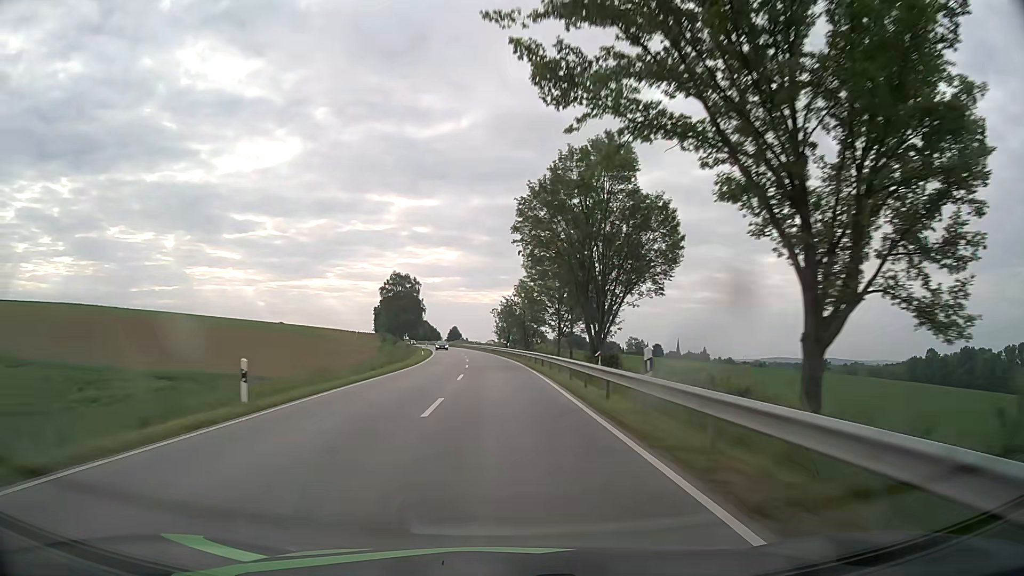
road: secondary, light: Day
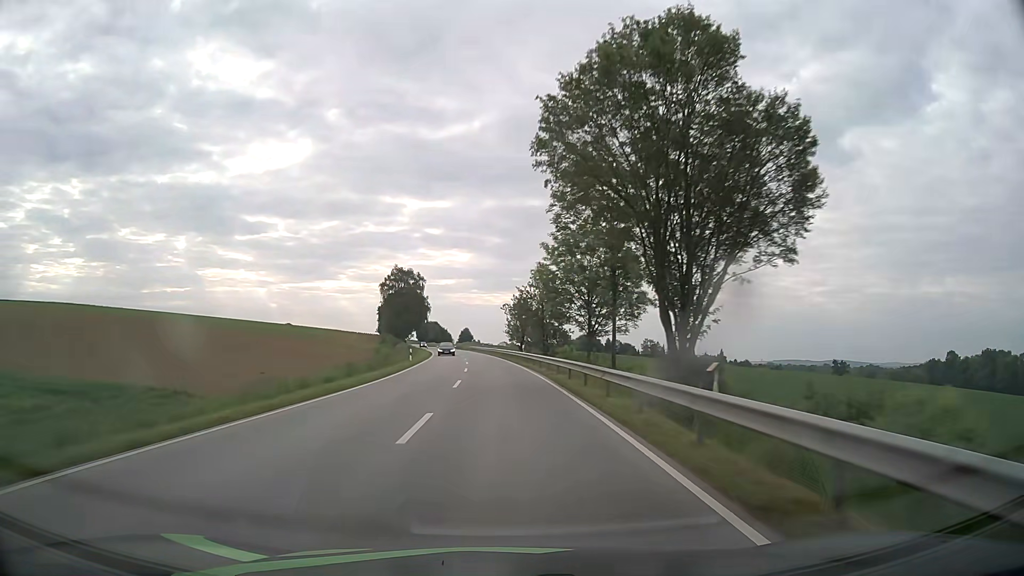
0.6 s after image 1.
(-0.1, +15.3) m; -1°
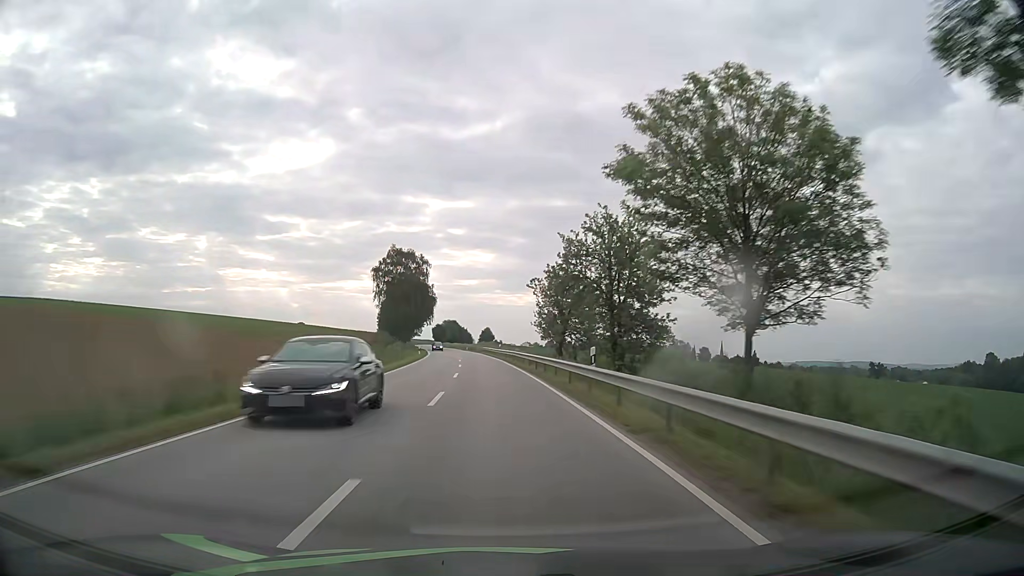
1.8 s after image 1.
(-0.5, +30.6) m; -2°
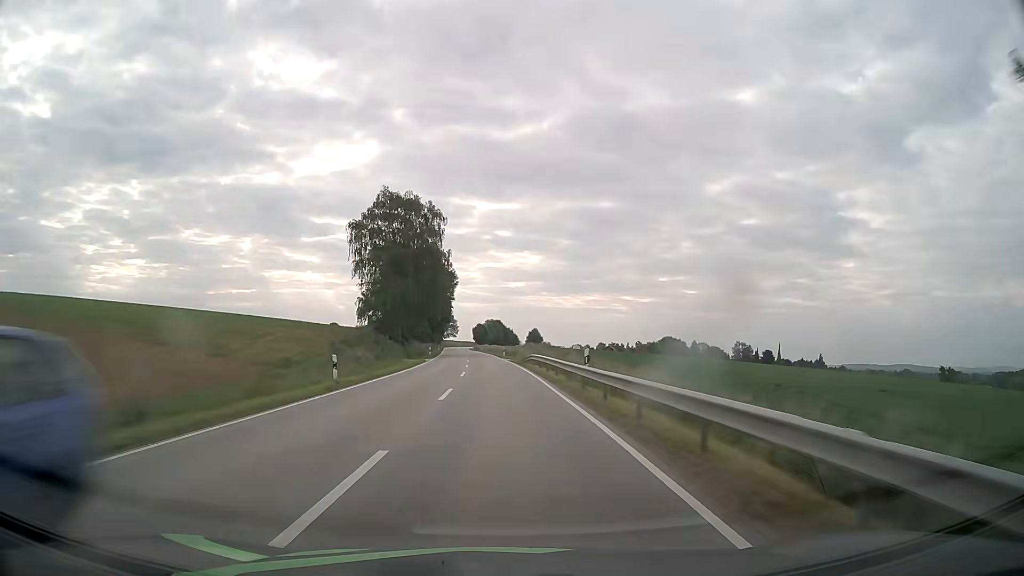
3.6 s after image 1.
(-1.7, +46.1) m; -4°
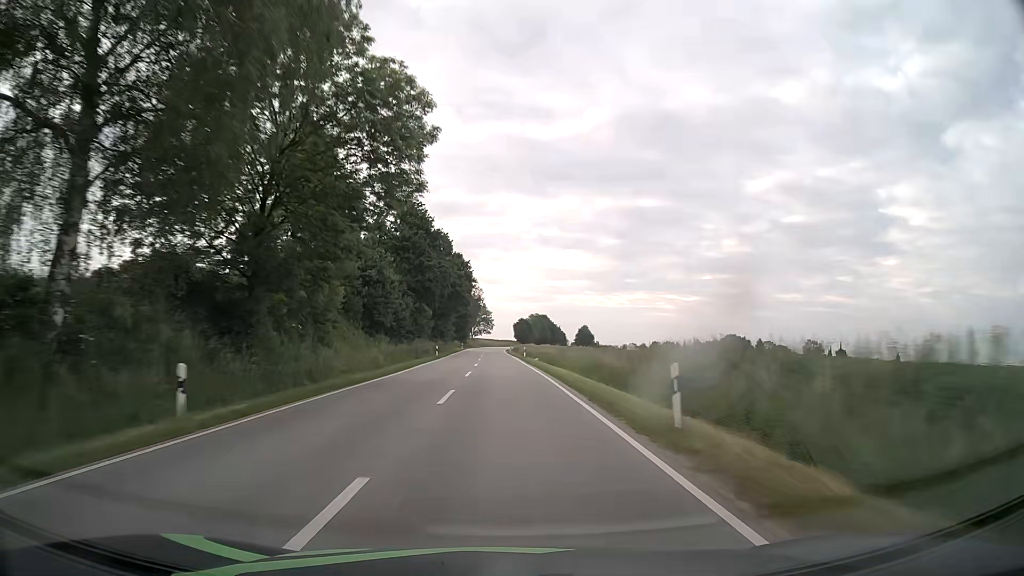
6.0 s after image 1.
(-2.3, +61.8) m; -4°
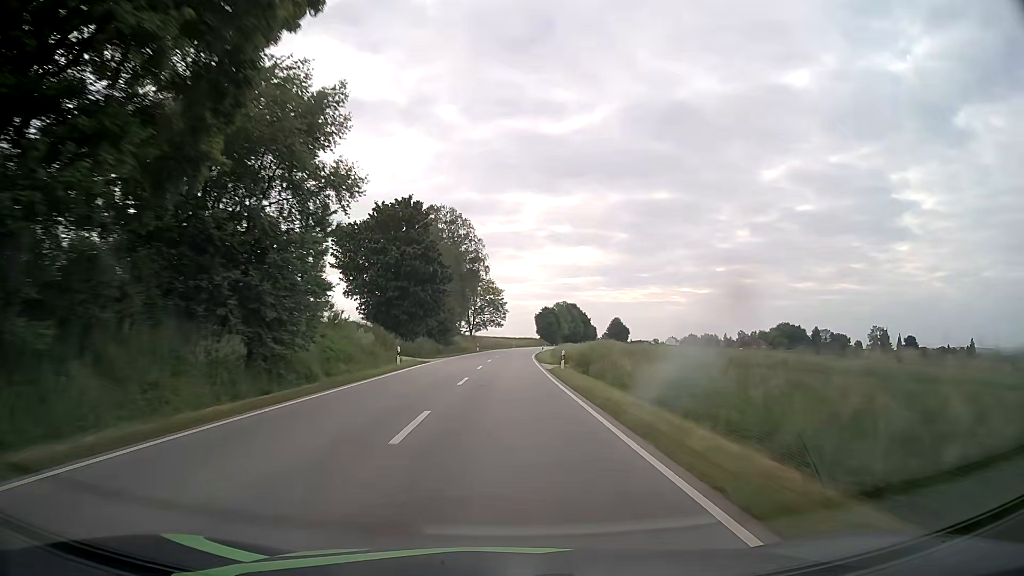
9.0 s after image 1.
(-1.5, +77.9) m; -1°
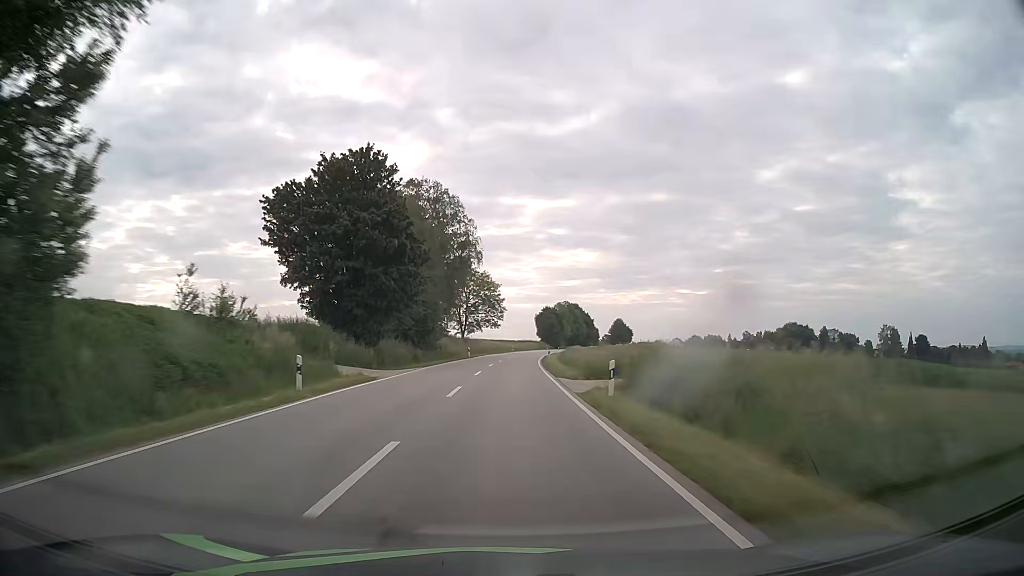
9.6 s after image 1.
(0.0, +15.6) m; 0°
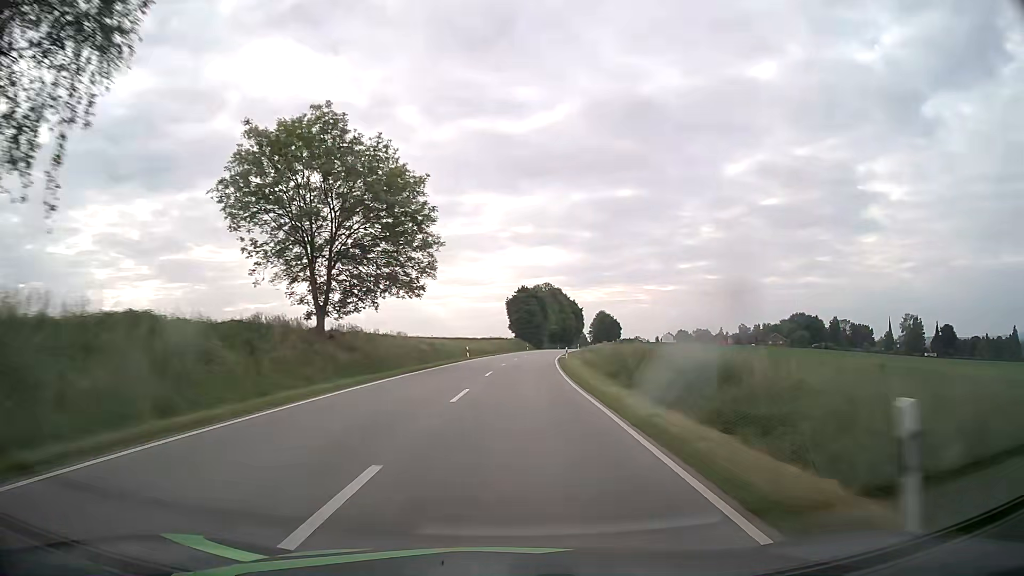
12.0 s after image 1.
(+1.5, +61.9) m; +3°
(0, +10) (0, +20) (+1, +30) (+1, +40) (+2, +50) (+2, +60) (+3, +70) (+5, +80) (+6, +90) (+7, +100) m
